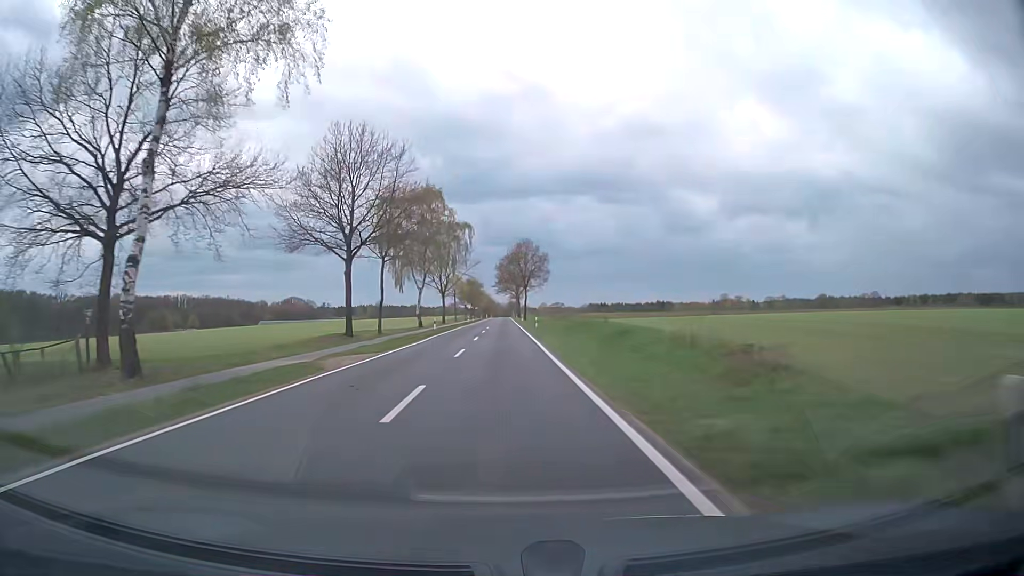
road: secondary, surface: asphalt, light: Day
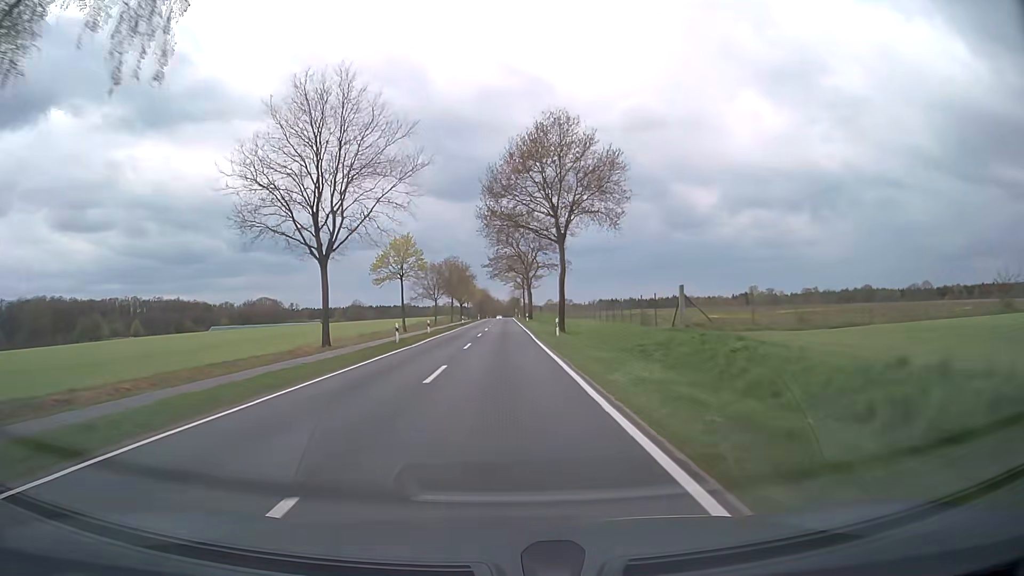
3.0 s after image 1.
(+0.3, +68.8) m; 0°
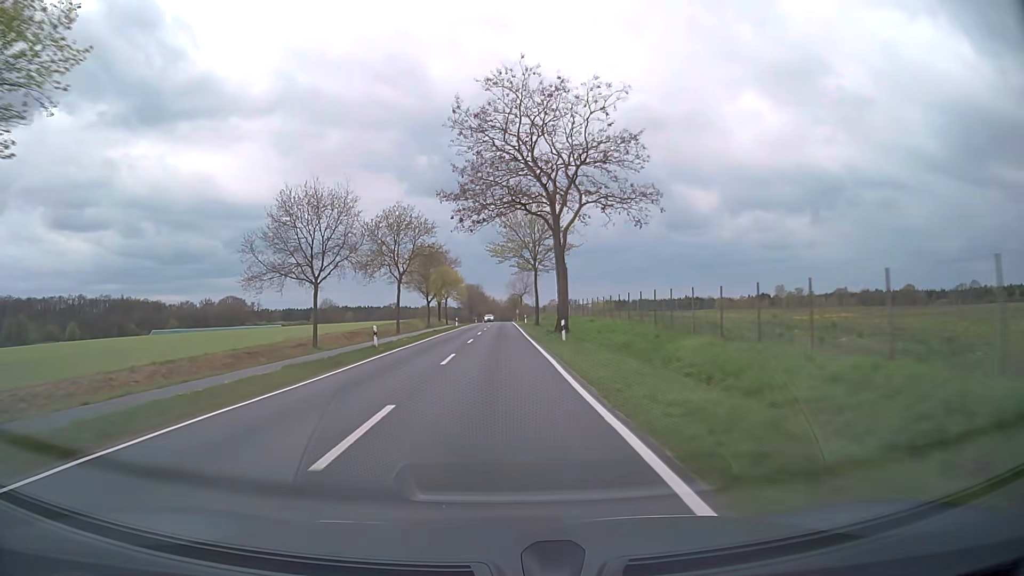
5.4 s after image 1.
(+0.1, +56.1) m; 0°
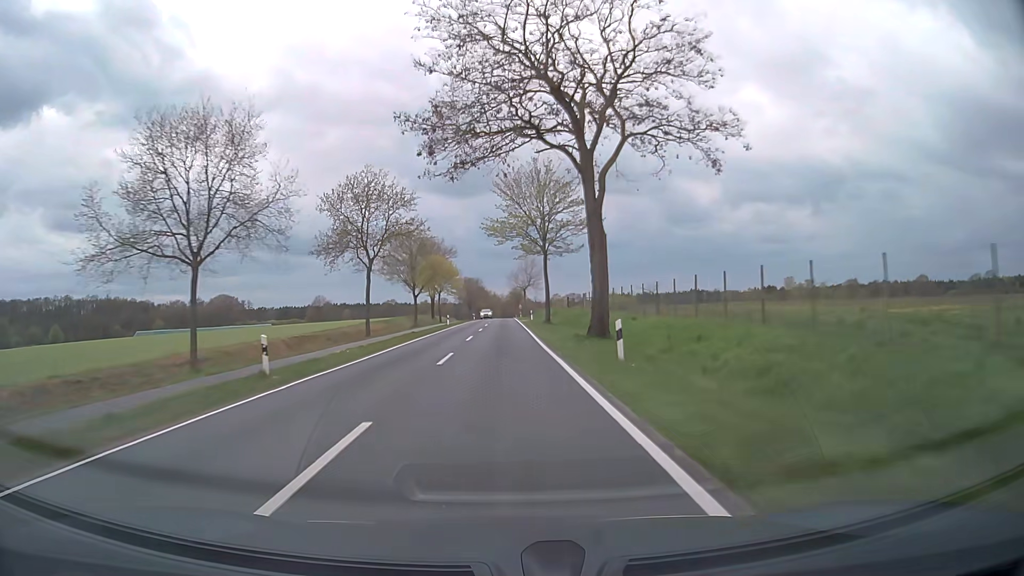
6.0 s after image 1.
(0.0, +14.0) m; 0°
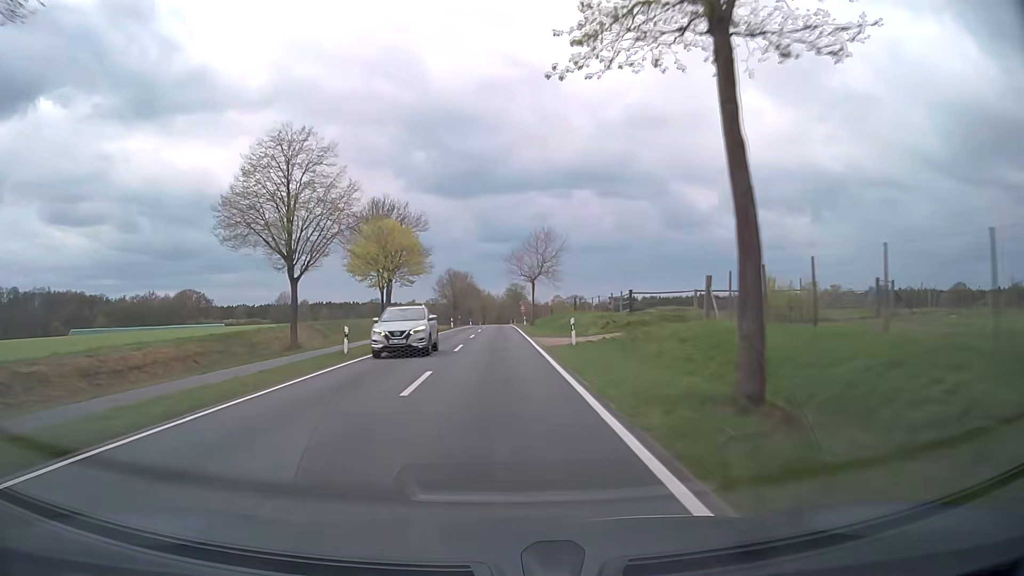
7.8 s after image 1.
(-0.3, +42.0) m; 0°
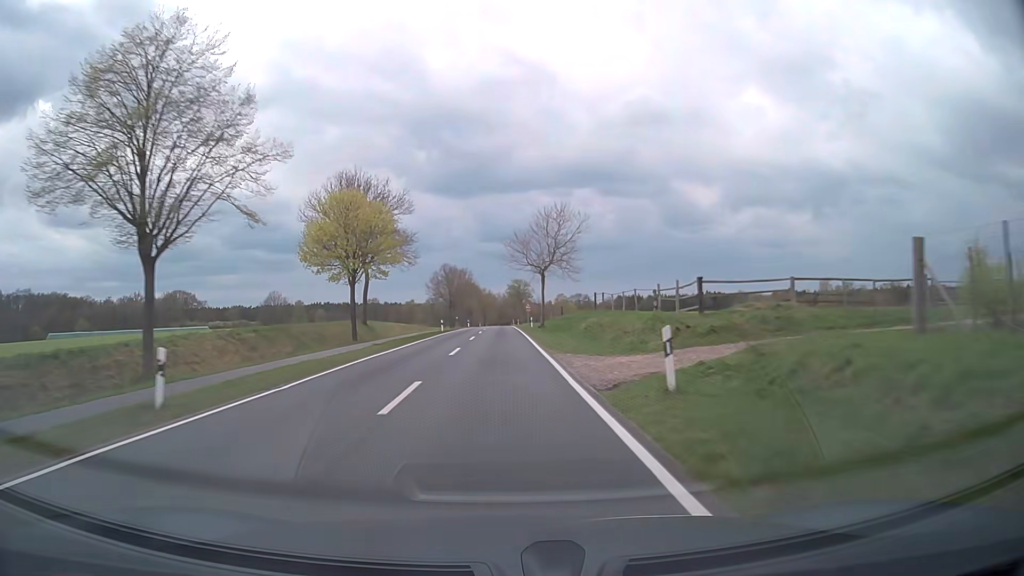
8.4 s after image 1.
(0.0, +14.0) m; 0°
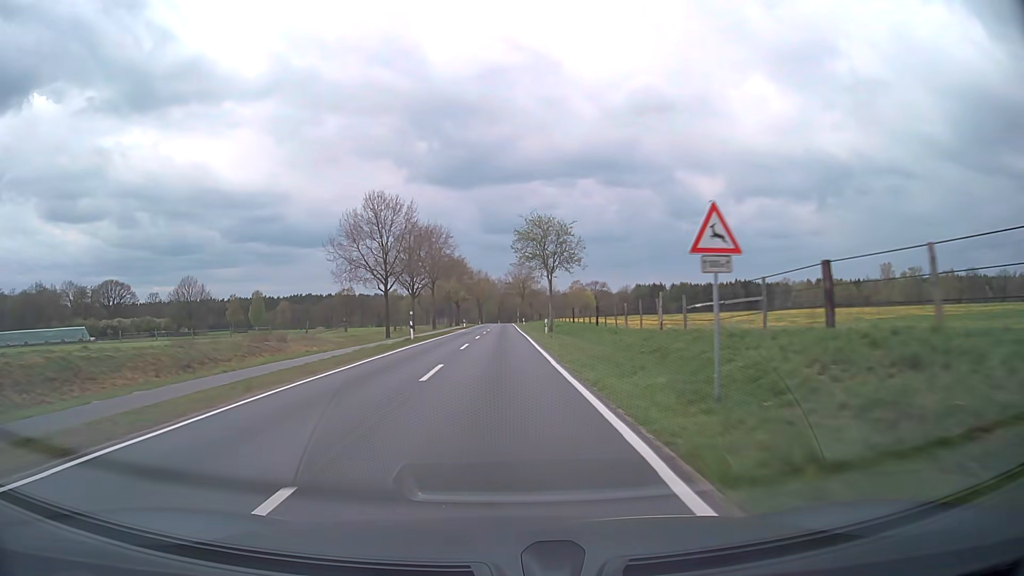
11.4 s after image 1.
(-0.4, +69.0) m; 0°
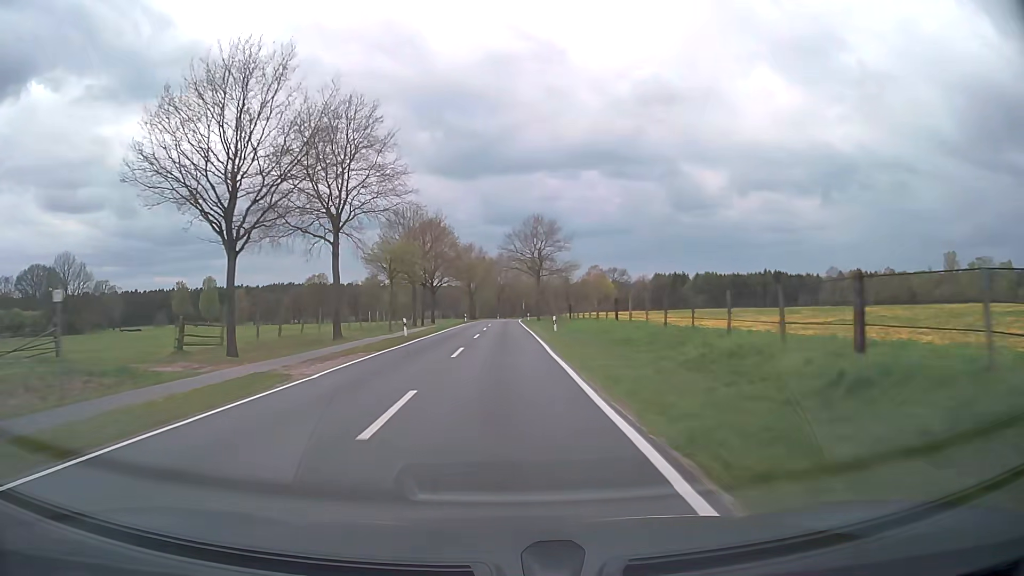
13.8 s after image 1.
(+0.1, +55.0) m; 0°
(0, +10) (0, +20) (0, +30) (0, +40) (0, +50) (0, +60) (0, +70) (0, +80) (0, +90) (+1, +100) m
